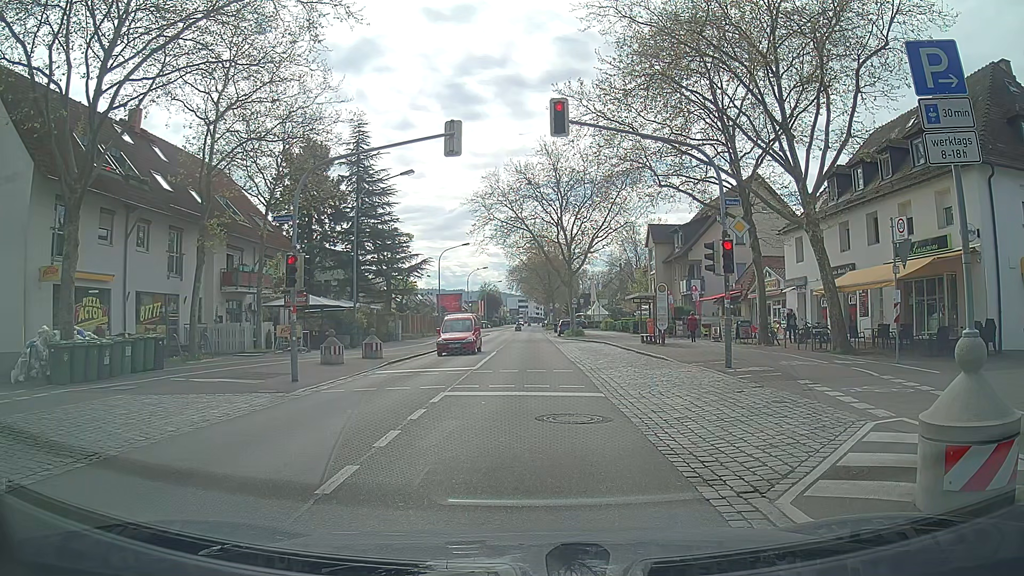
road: secondary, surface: asphalt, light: Day
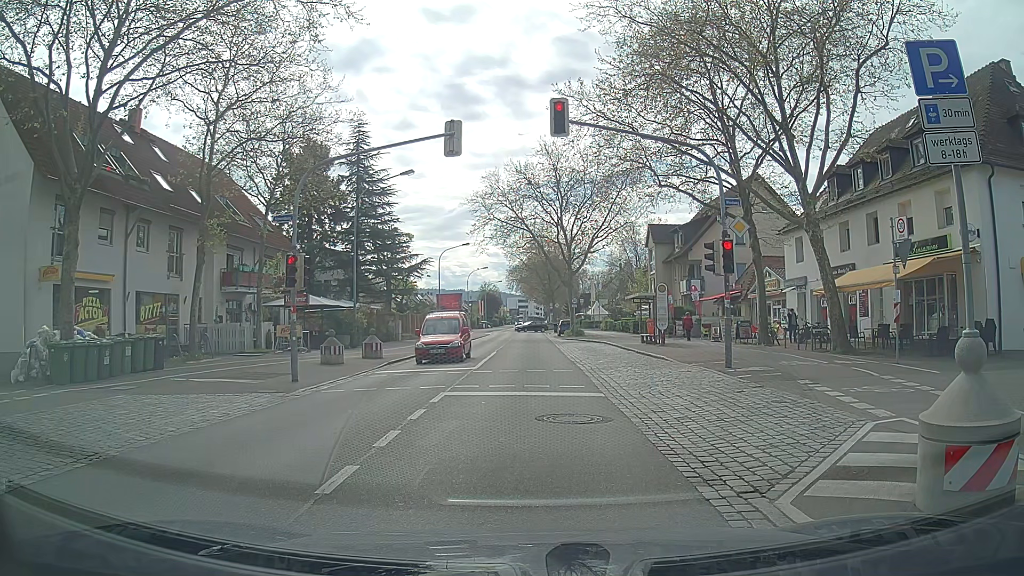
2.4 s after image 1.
(0.0, 0.0) m; 0°
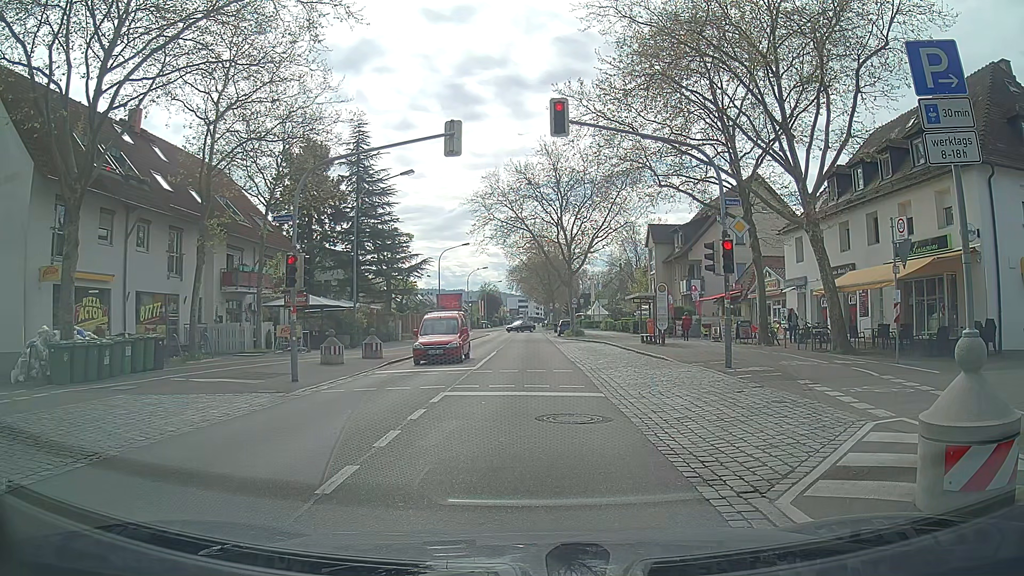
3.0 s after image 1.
(0.0, 0.0) m; 0°
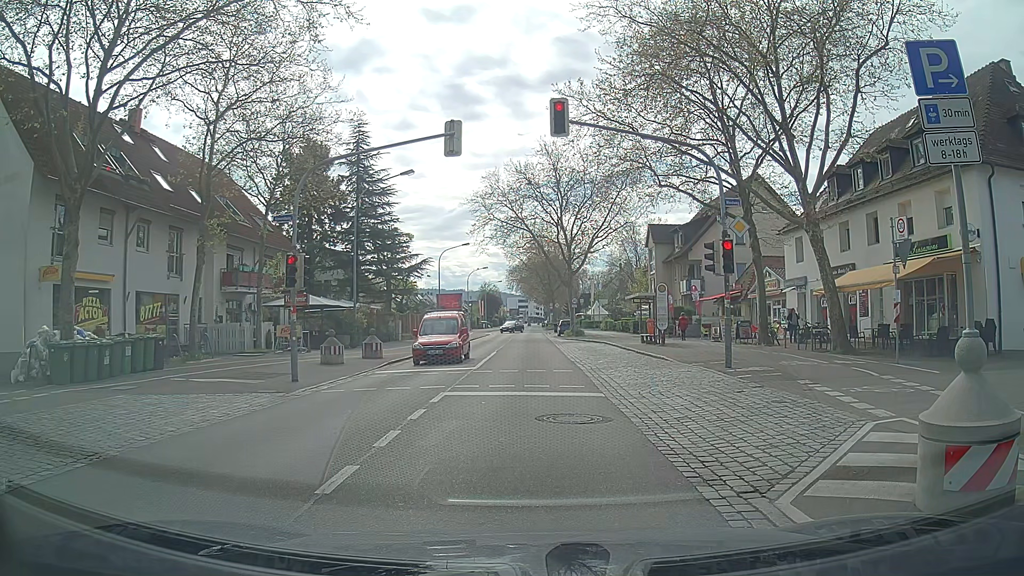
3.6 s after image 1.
(0.0, 0.0) m; 0°
